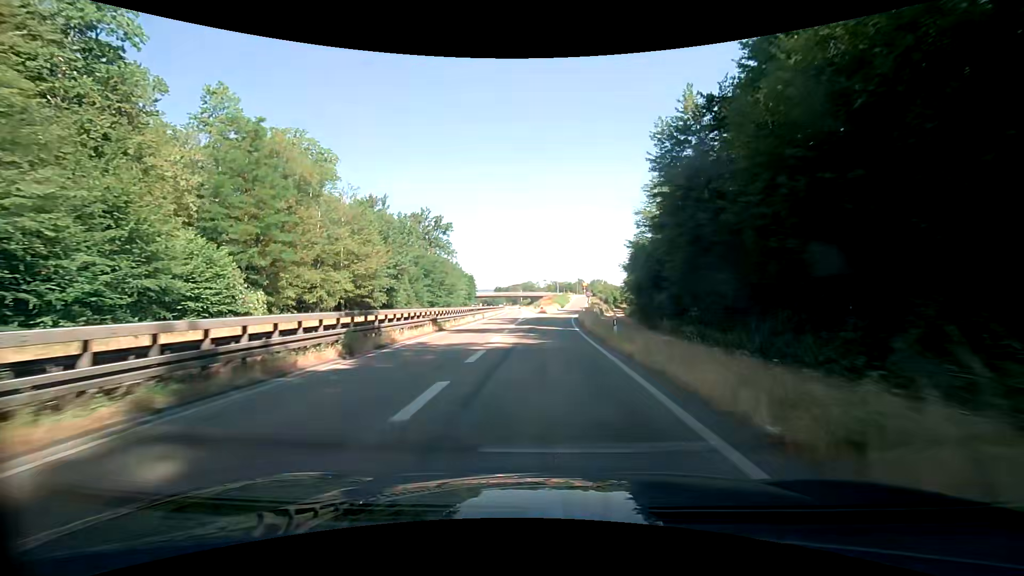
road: trunk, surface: asphalt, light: Day
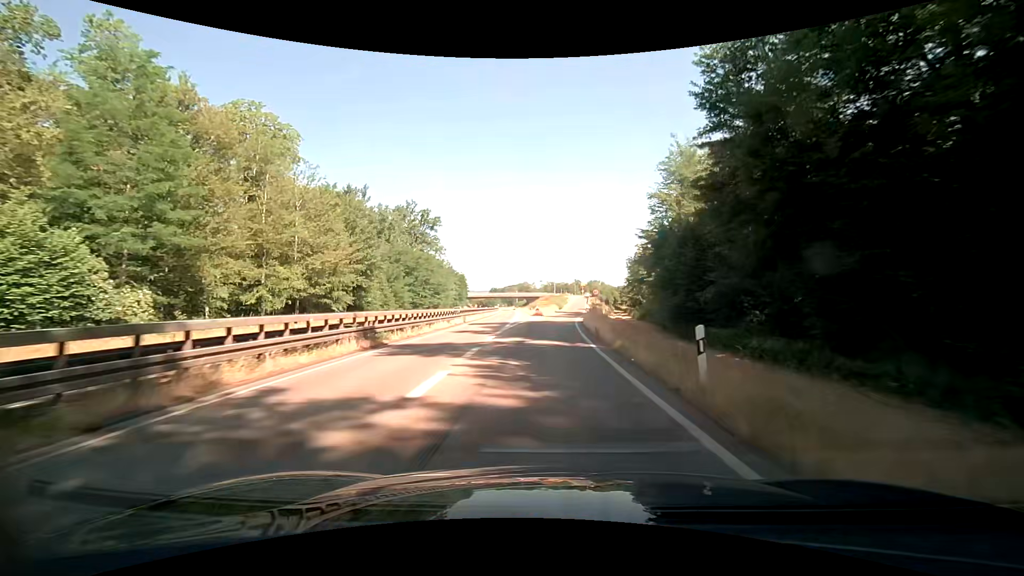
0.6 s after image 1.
(-0.1, +10.7) m; 0°
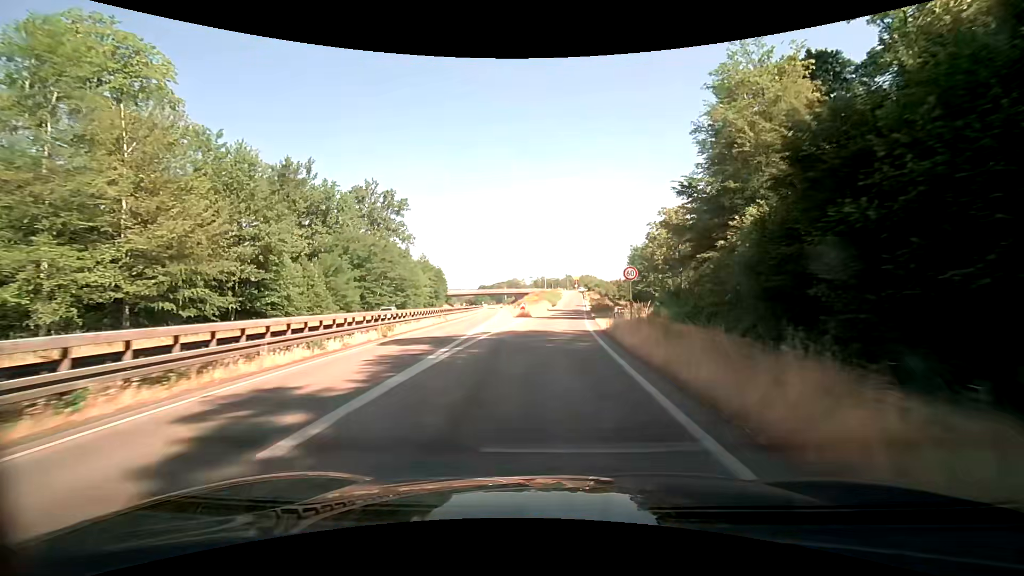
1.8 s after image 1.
(+0.2, +20.0) m; +1°
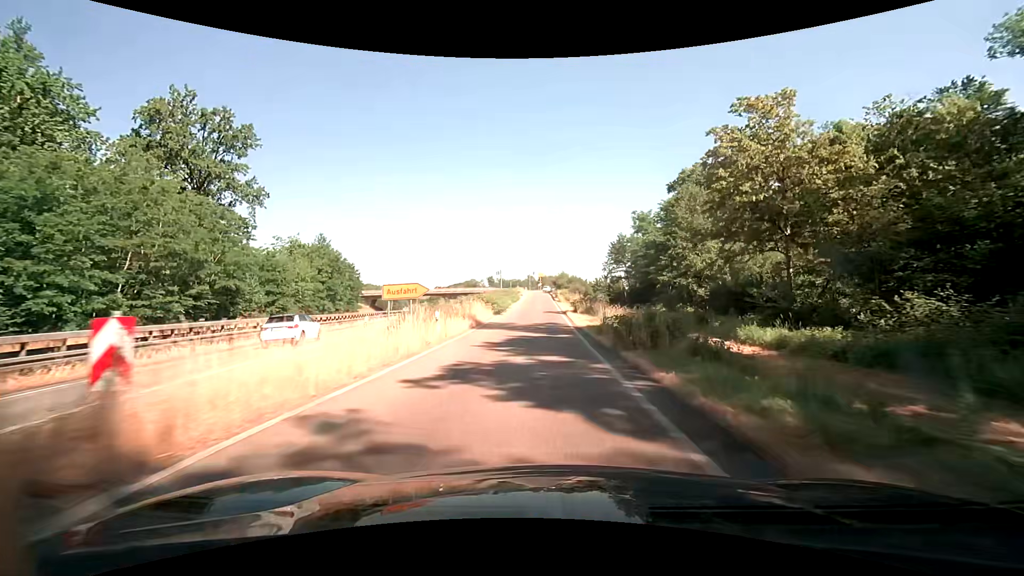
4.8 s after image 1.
(+2.2, +42.3) m; +5°
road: trunk_link
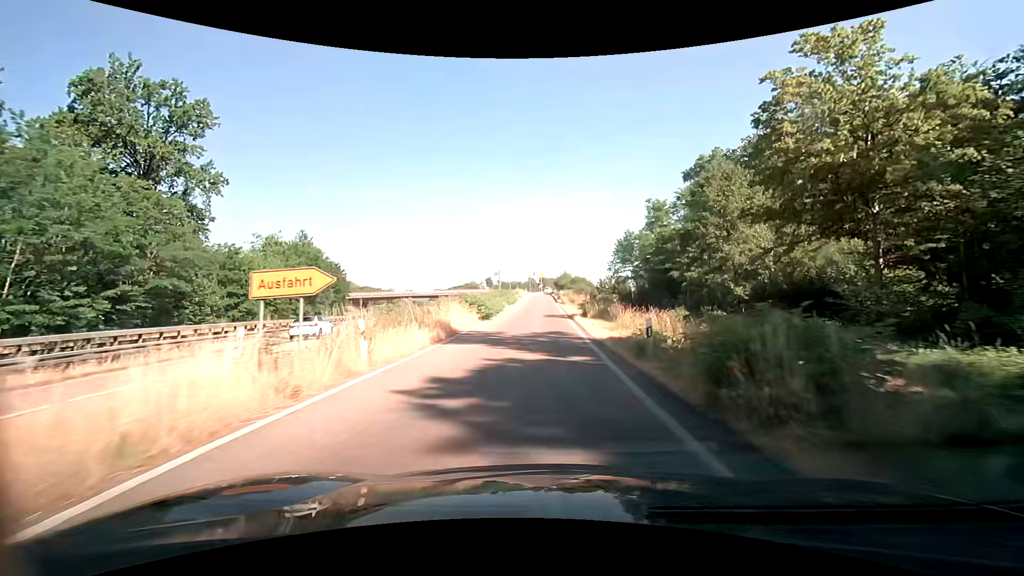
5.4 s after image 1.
(0.0, +8.3) m; 0°
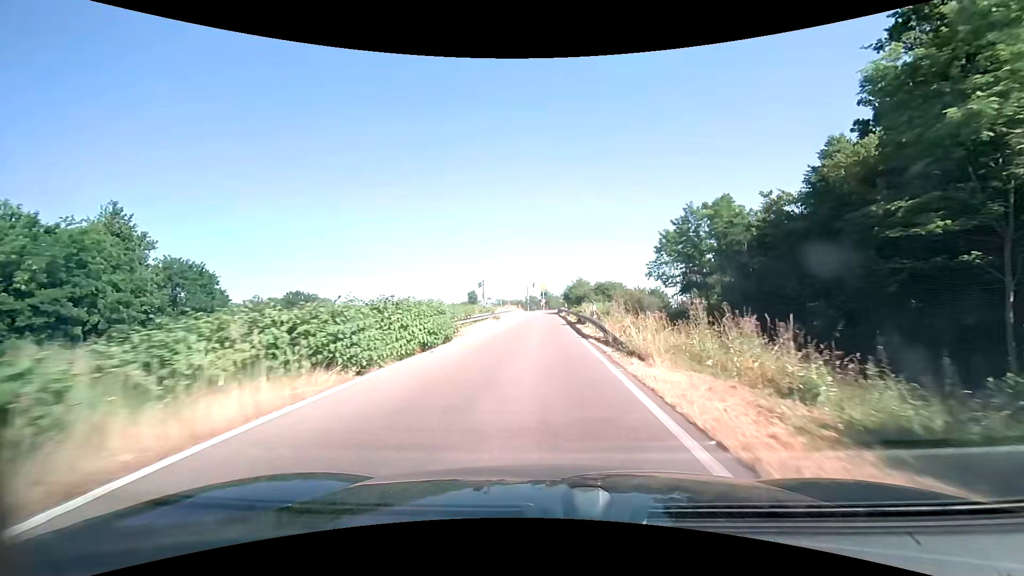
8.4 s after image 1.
(0.0, +41.7) m; 0°
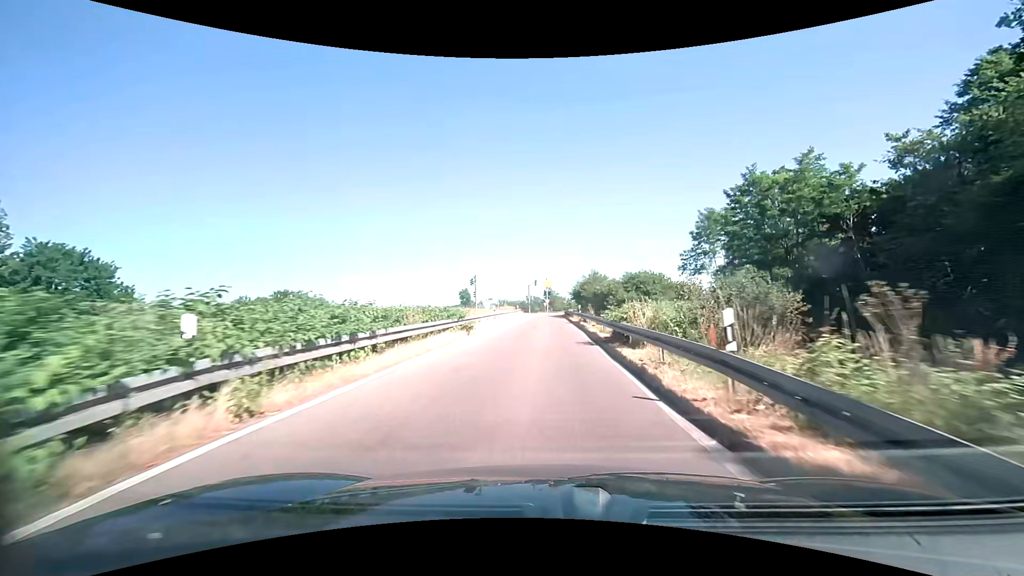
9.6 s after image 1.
(-0.1, +16.2) m; 0°
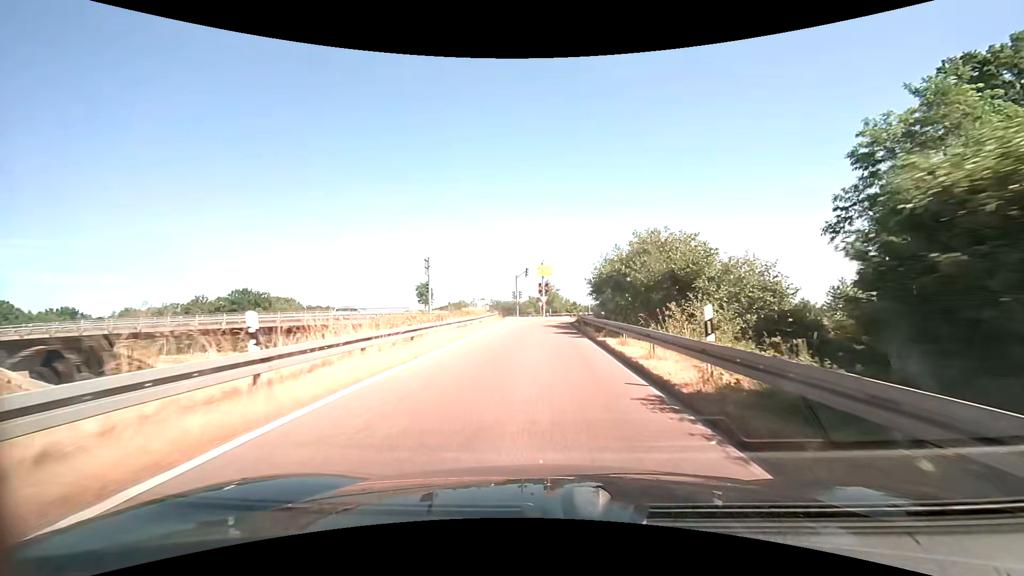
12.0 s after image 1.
(+0.1, +30.9) m; 0°
(0, +10) (0, +20) (0, +30) (+1, +40) (+3, +50) (+9, +57) (+18, +62) (+28, +64) (+38, +67) (+47, +70) m
